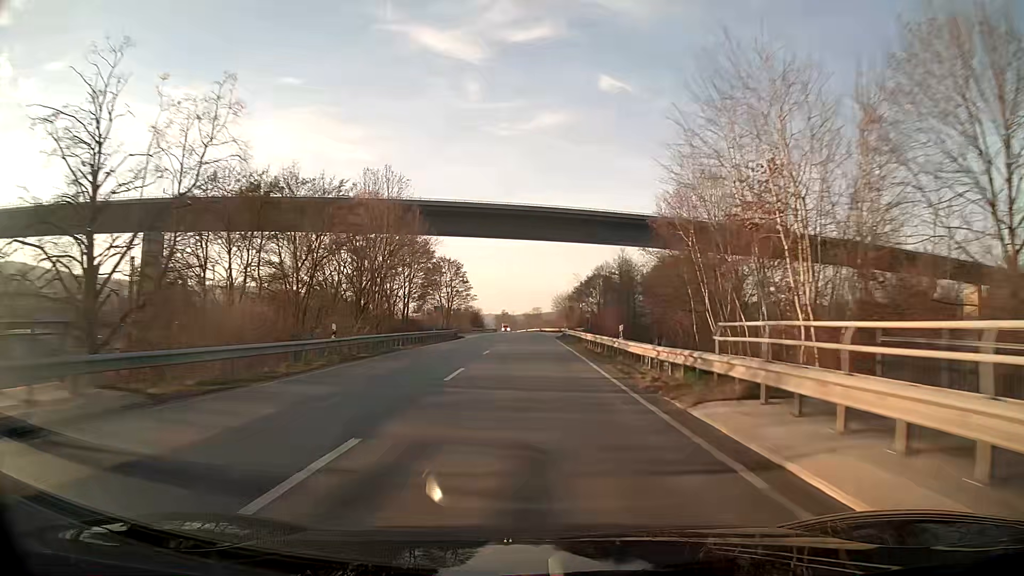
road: primary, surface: asphalt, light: Day
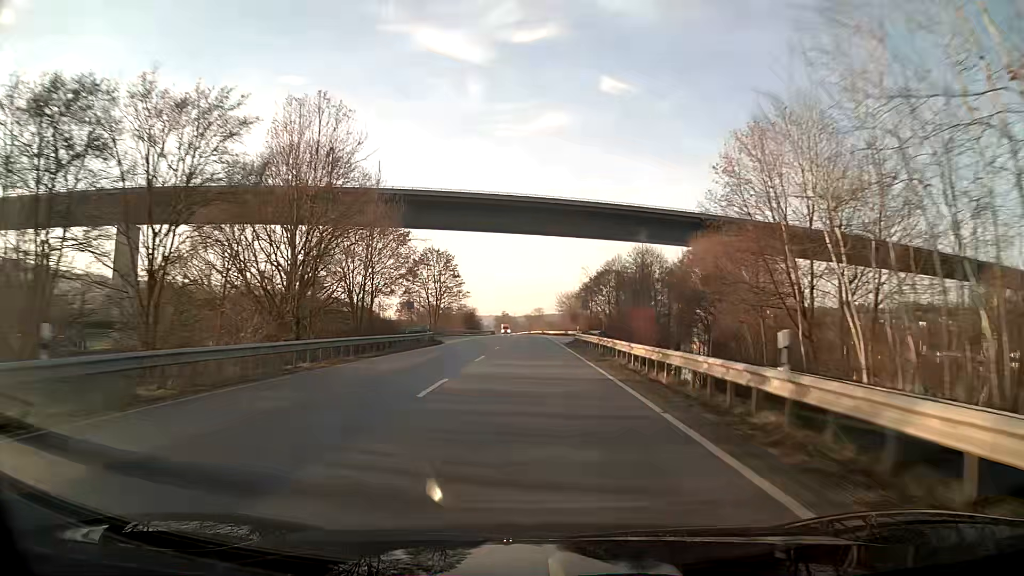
(0.0, +16.0) m; 0°
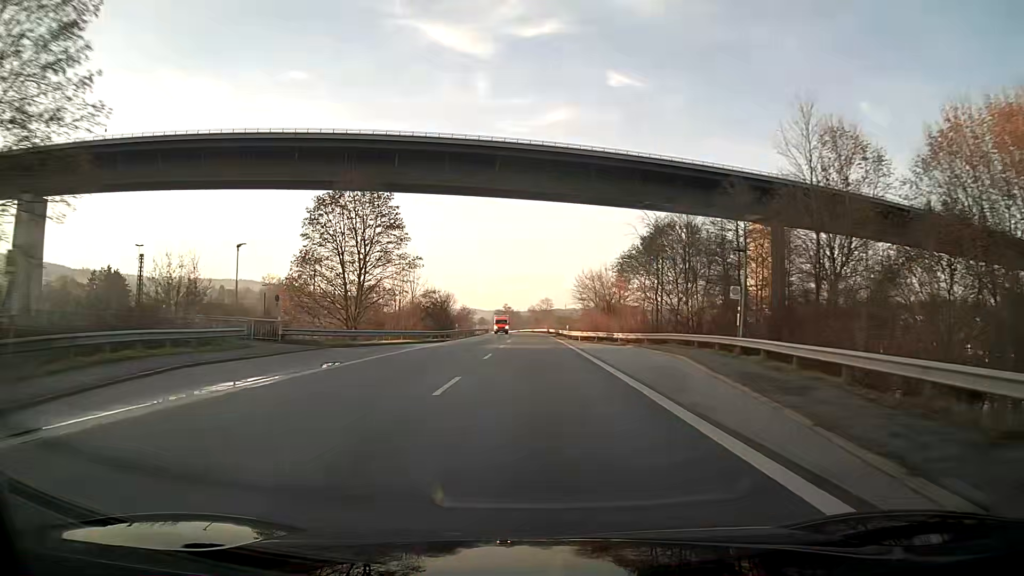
(-0.2, +48.1) m; 0°
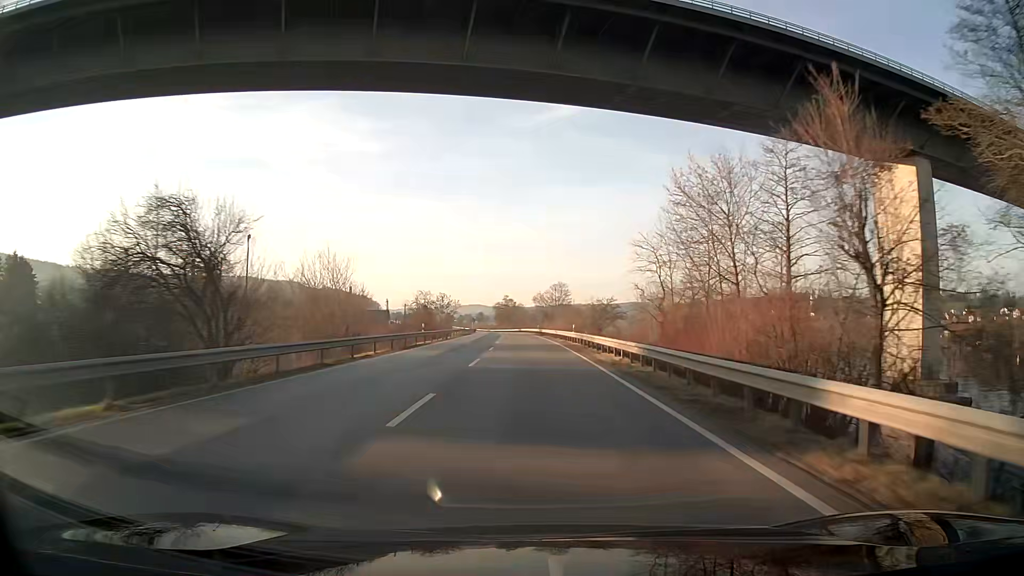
(-0.3, +64.1) m; -1°
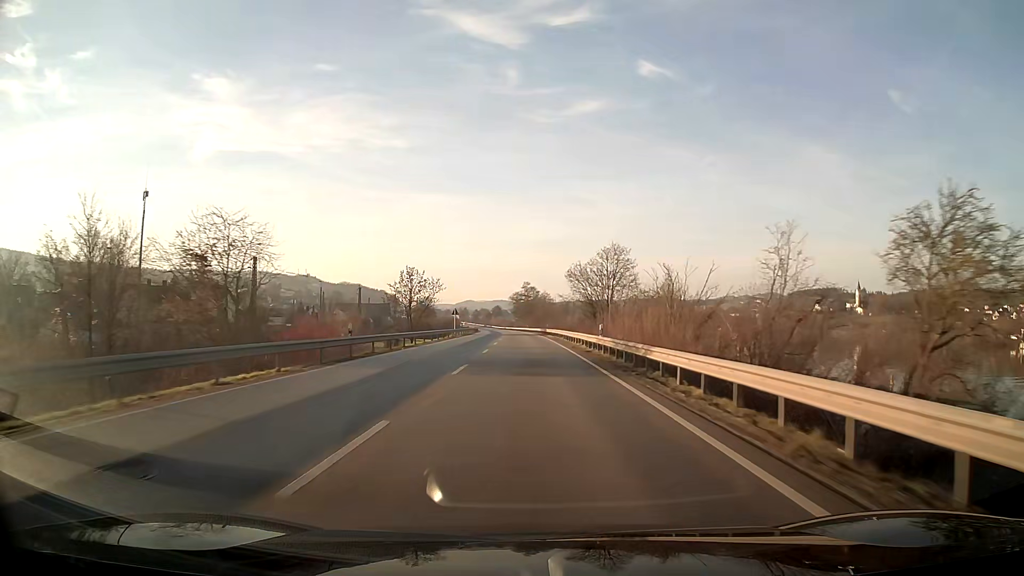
(-1.1, +64.1) m; -2°
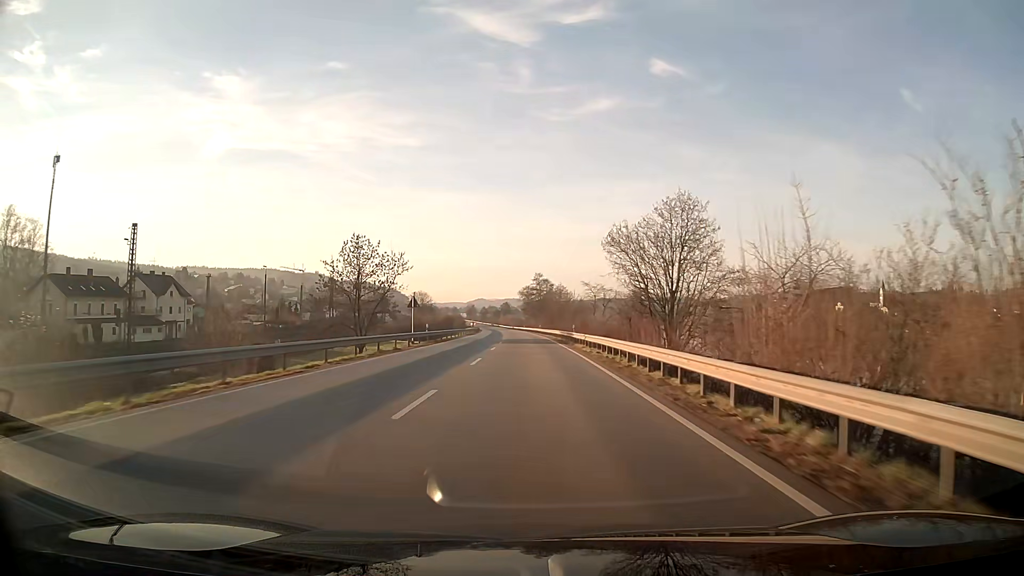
(-0.4, +32.0) m; -1°
